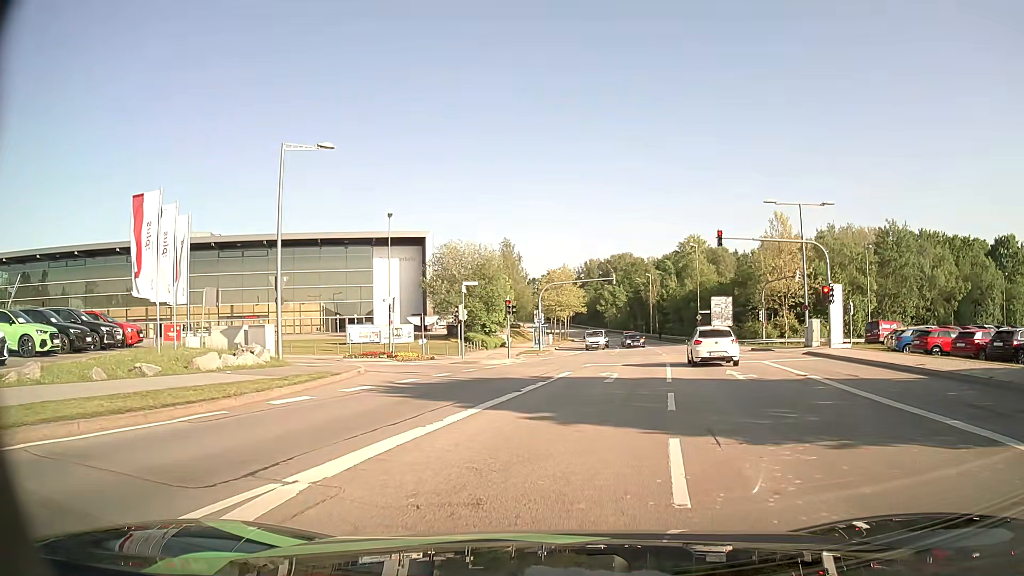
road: secondary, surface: asphalt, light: Day
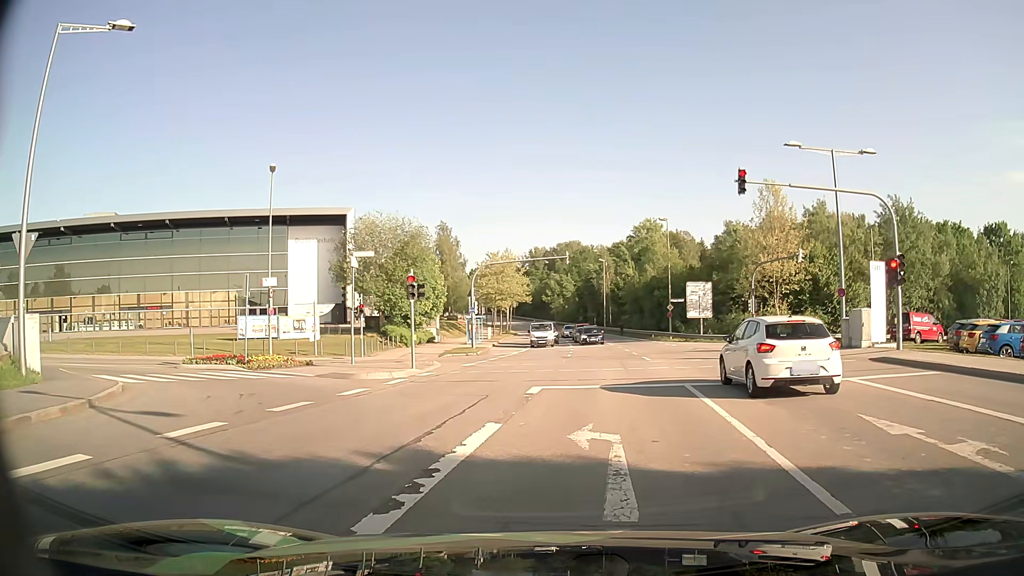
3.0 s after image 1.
(+0.6, +12.6) m; +5°
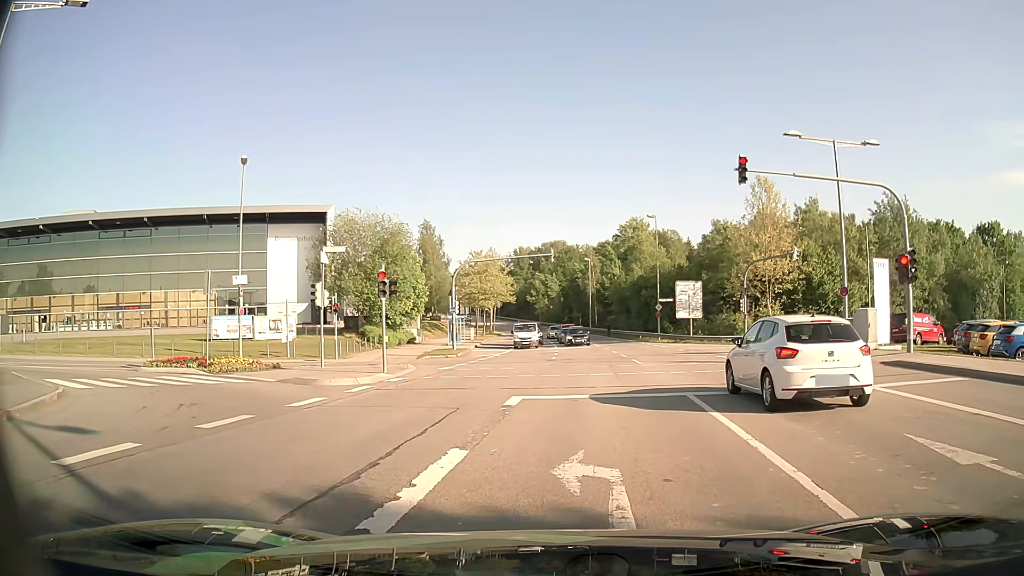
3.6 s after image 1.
(0.0, +1.9) m; +2°
(0, +10) (+1, +20) (-1, +29) (-10, +31) (-20, +27) (-29, +23) (-37, +18) (-46, +13) (-55, +9) (-64, +4) m
